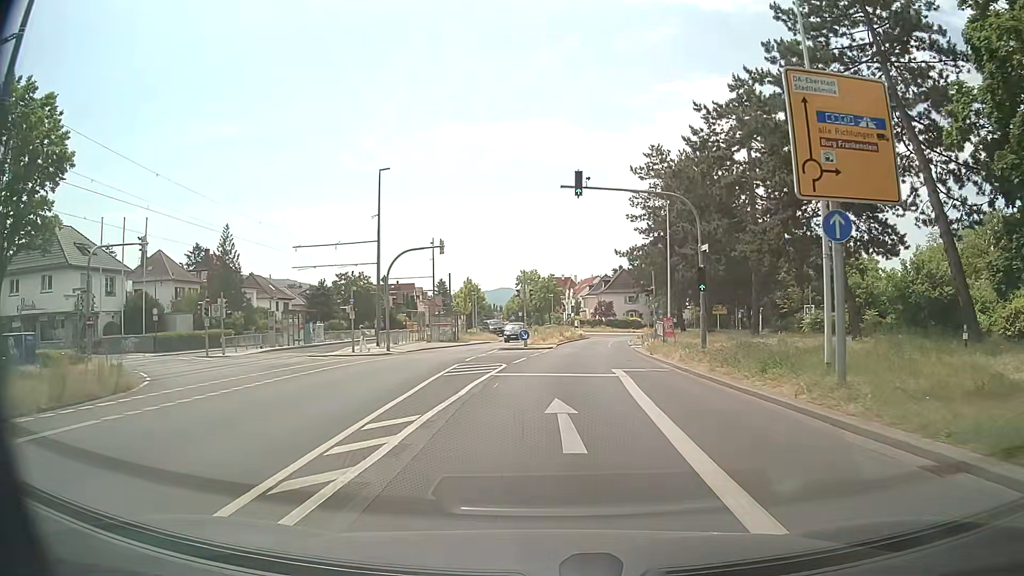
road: tertiary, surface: asphalt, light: Day
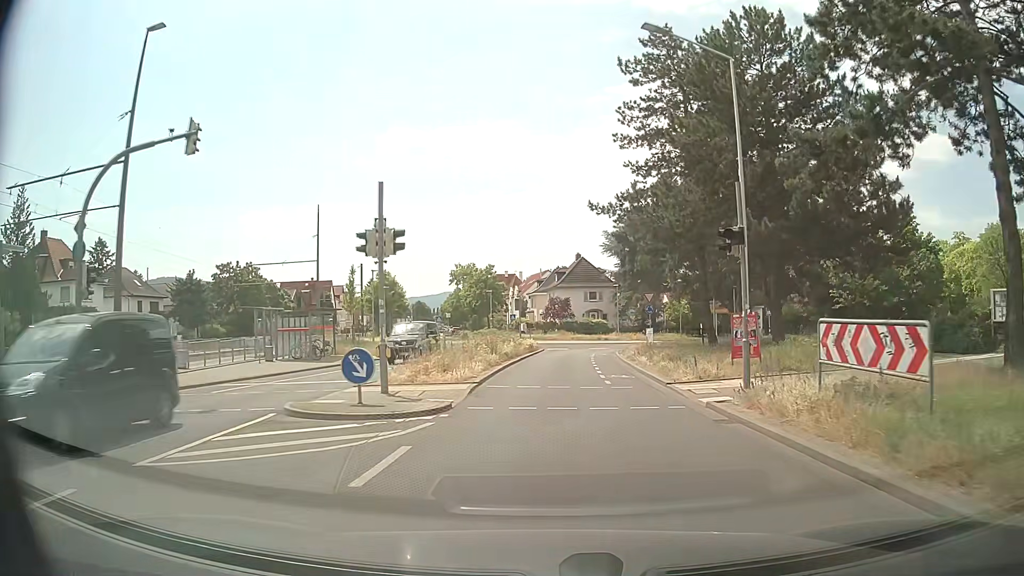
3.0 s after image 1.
(+1.4, +25.7) m; +6°
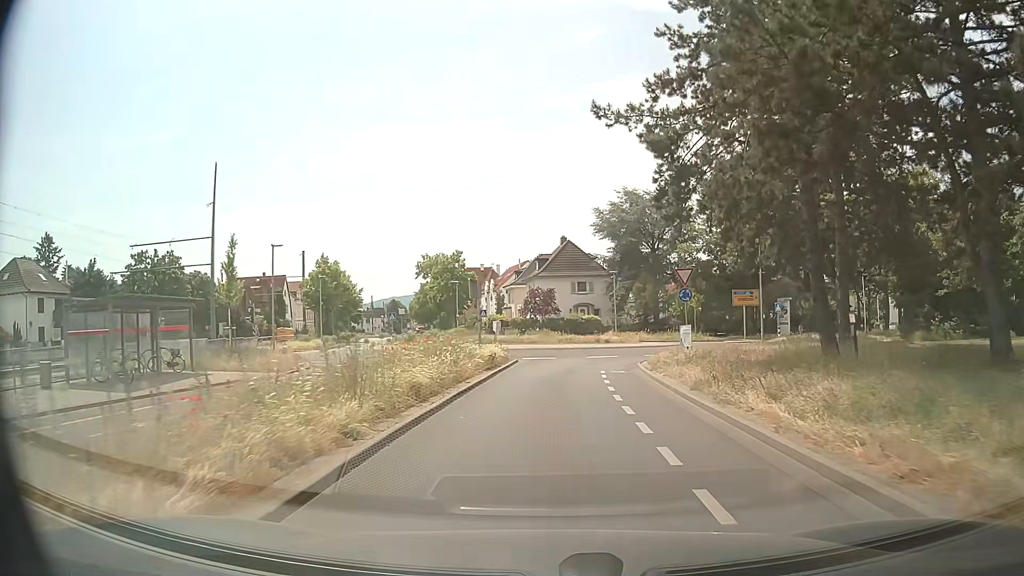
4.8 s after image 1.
(+0.1, +16.3) m; +1°
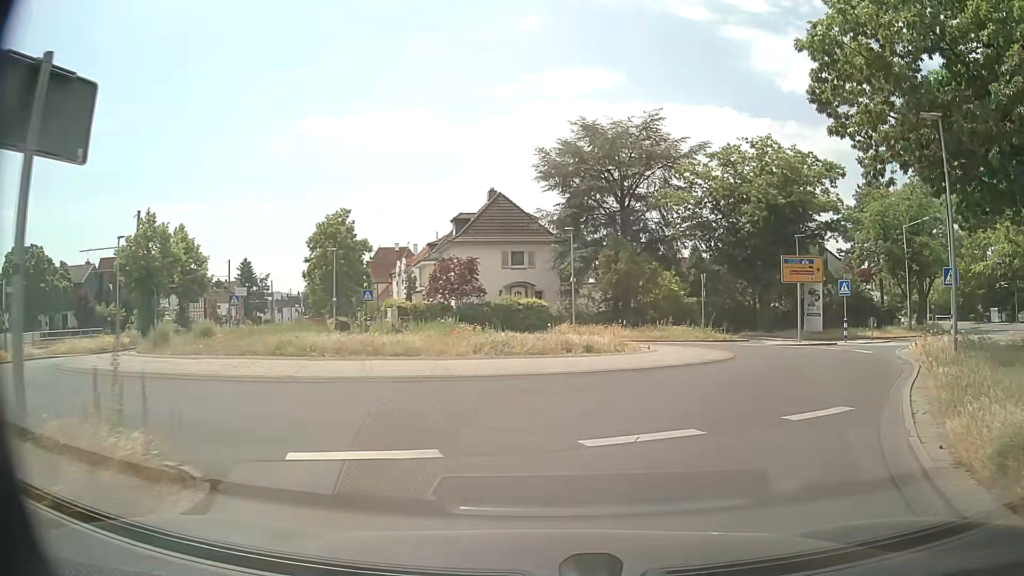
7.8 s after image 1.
(+0.4, +22.9) m; +5°
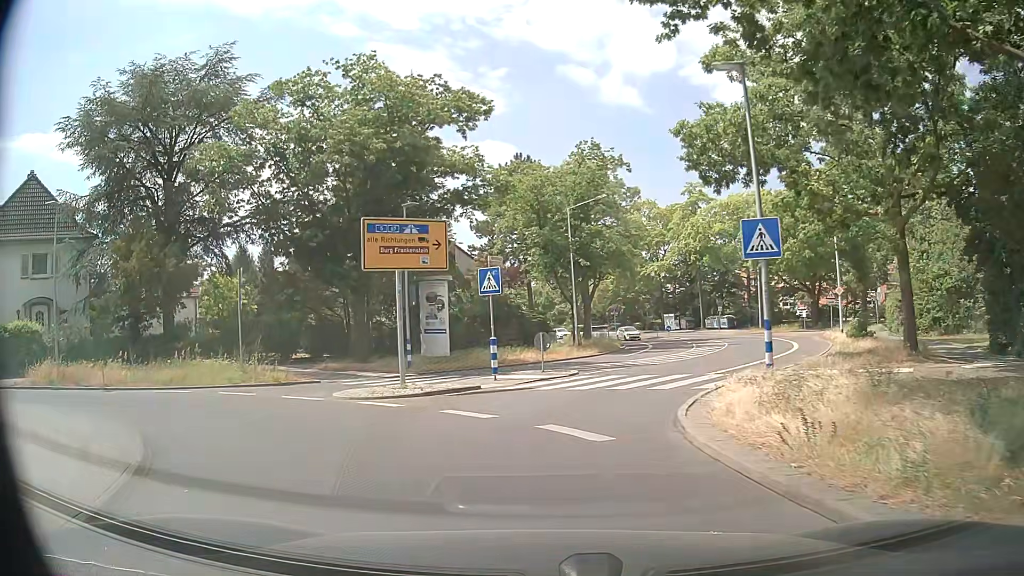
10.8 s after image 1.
(+5.8, +15.1) m; +34°
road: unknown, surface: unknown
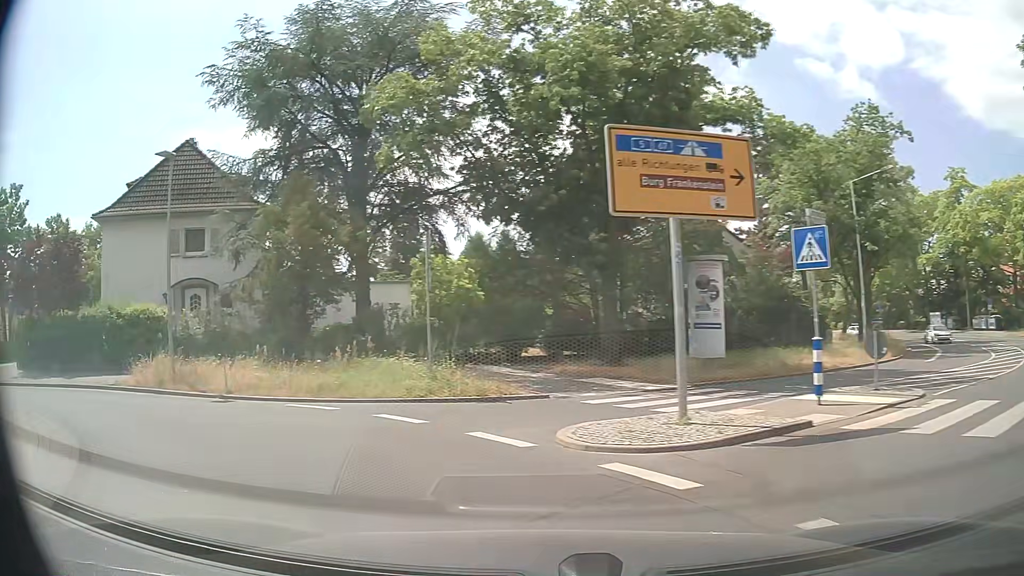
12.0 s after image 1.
(-1.2, +7.0) m; -21°
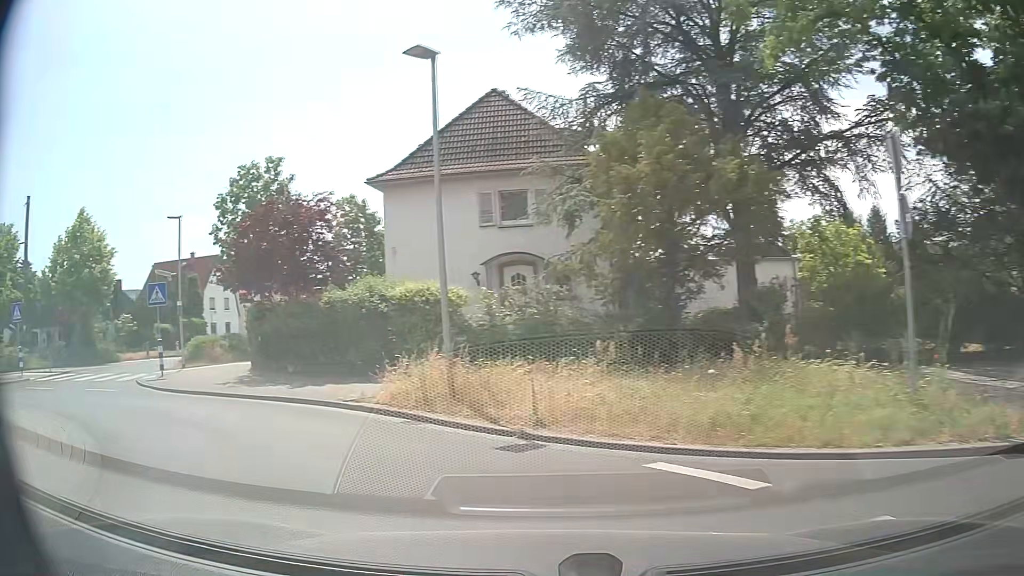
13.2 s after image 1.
(-1.8, +6.9) m; -30°
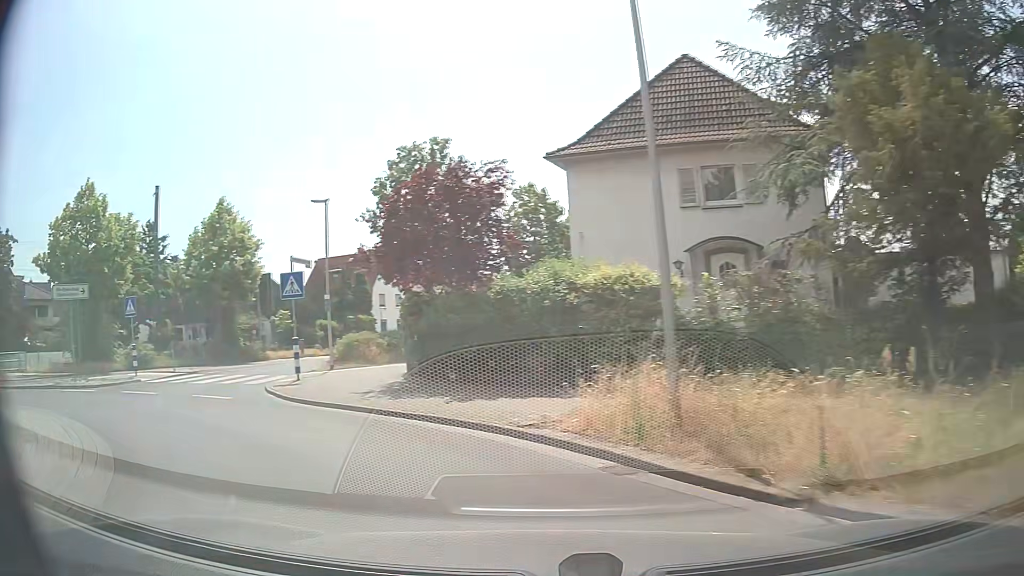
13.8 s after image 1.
(-0.5, +3.6) m; -16°
(-4, +9) (-9, +17) (-11, +27) (-10, +37) (-9, +47) (-7, +56) (-4, +66) (-1, +76) (+2, +85) (+6, +94) m
